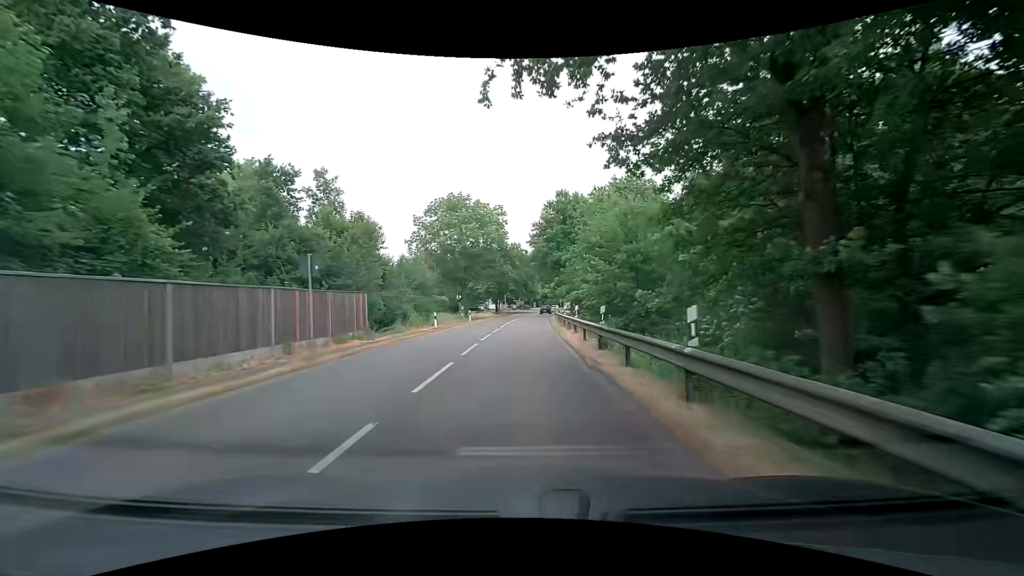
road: secondary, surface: asphalt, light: Day
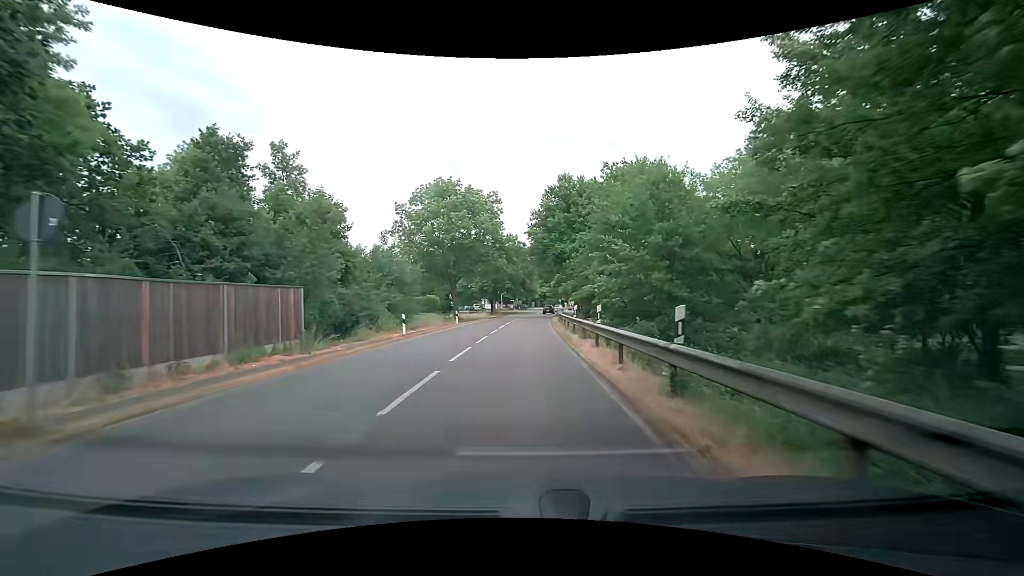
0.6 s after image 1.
(+0.1, +7.6) m; +1°
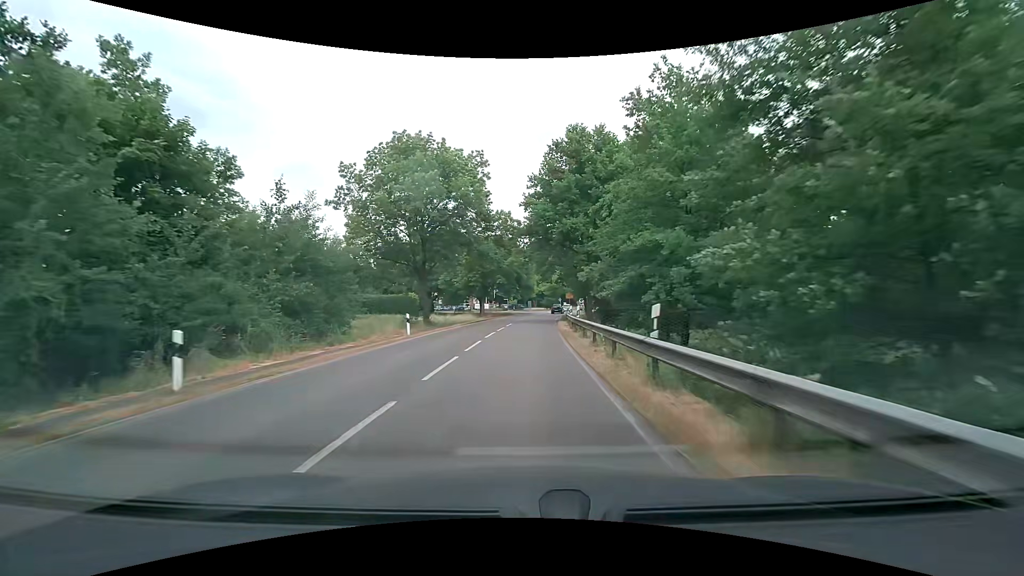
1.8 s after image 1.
(0.0, +15.2) m; 0°
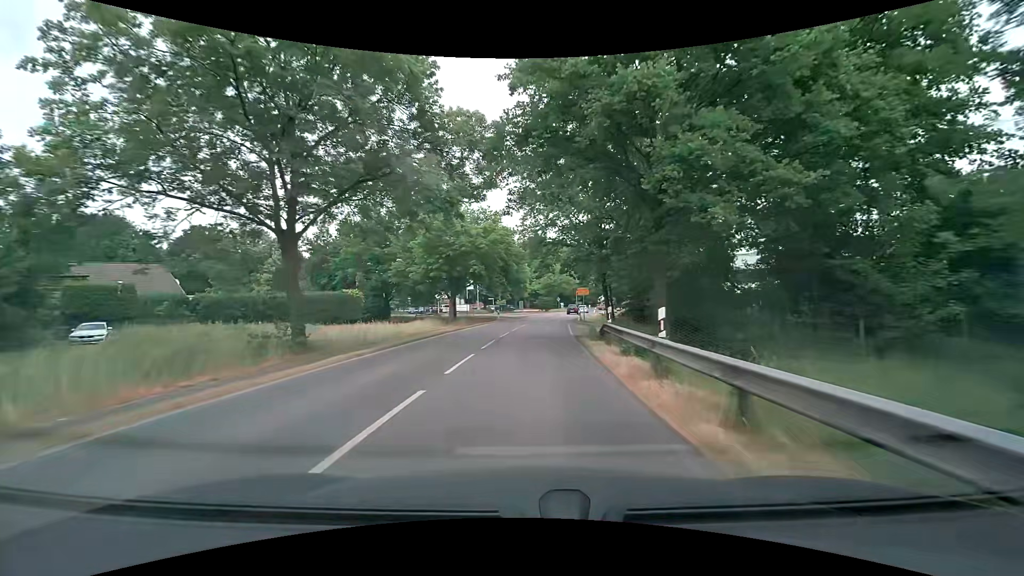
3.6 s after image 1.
(+0.1, +22.8) m; +1°
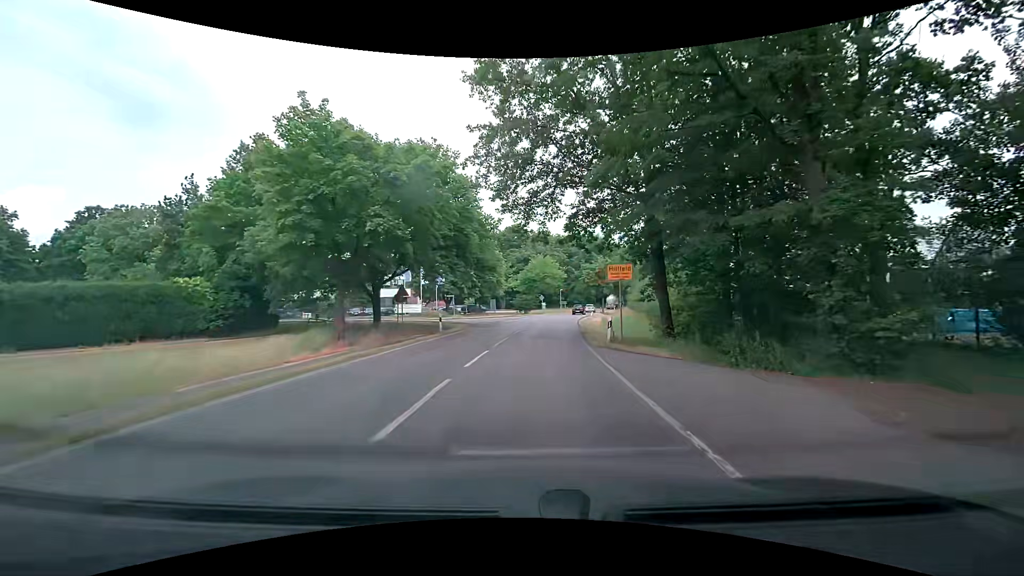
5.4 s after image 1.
(+0.5, +22.8) m; +3°
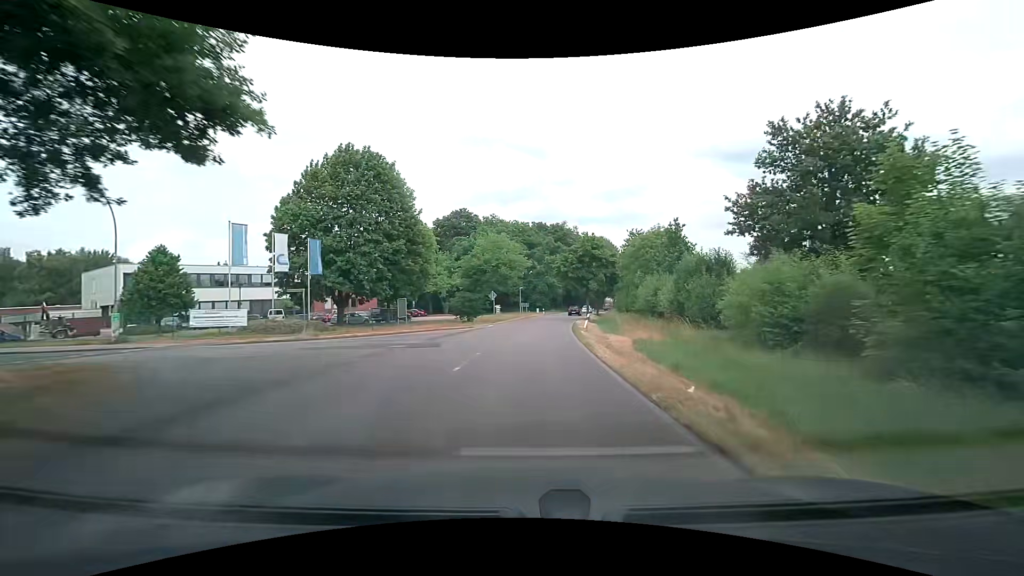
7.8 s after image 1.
(+1.1, +30.4) m; +4°
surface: paved
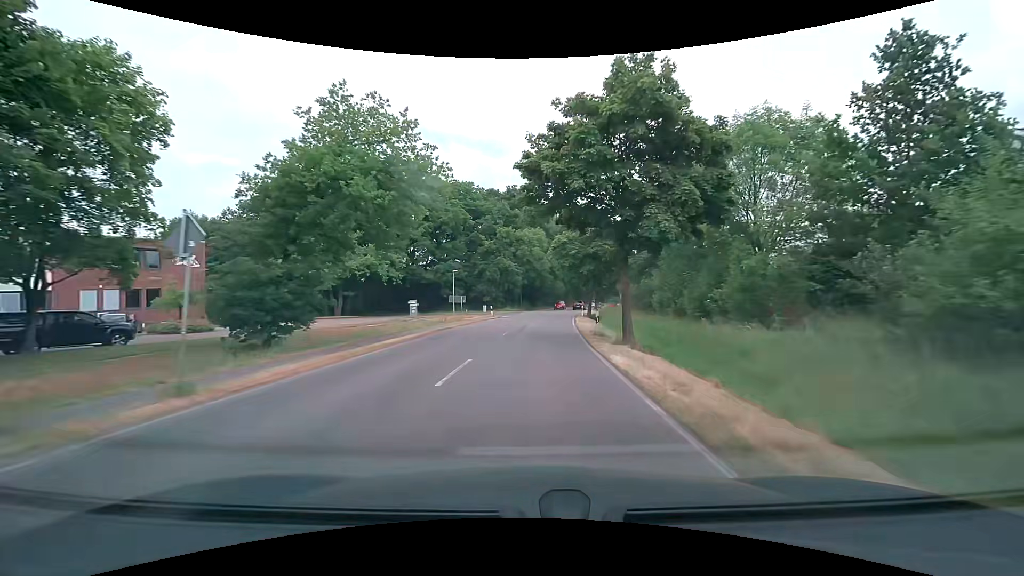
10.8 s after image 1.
(+2.0, +38.0) m; +6°
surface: asphalt
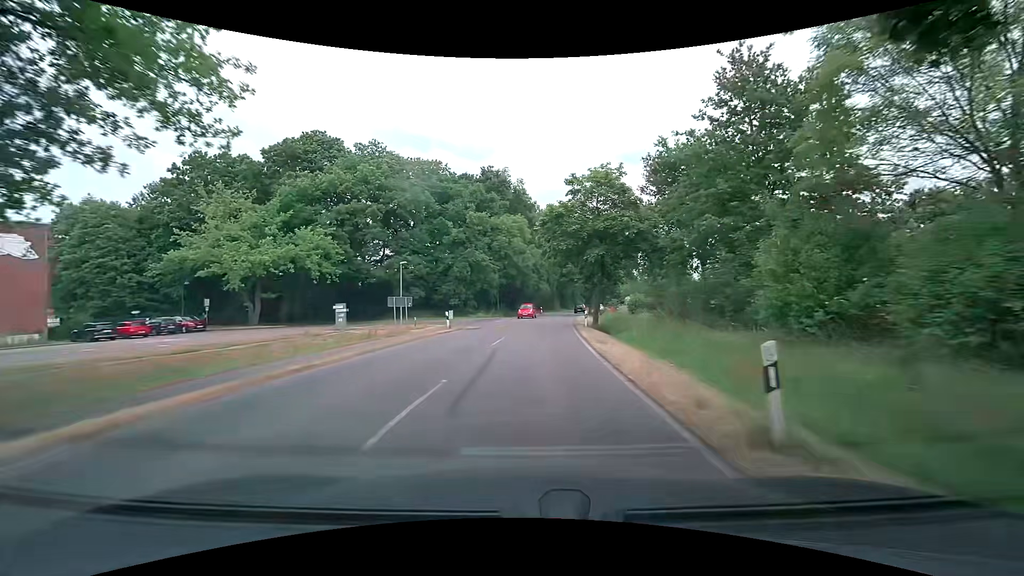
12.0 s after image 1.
(+0.3, +15.3) m; +2°
(0, +10) (0, +20) (+1, +30) (+2, +40) (+3, +50) (+4, +60) (+6, +70) (+7, +80) (+9, +89) (+12, +99) m
